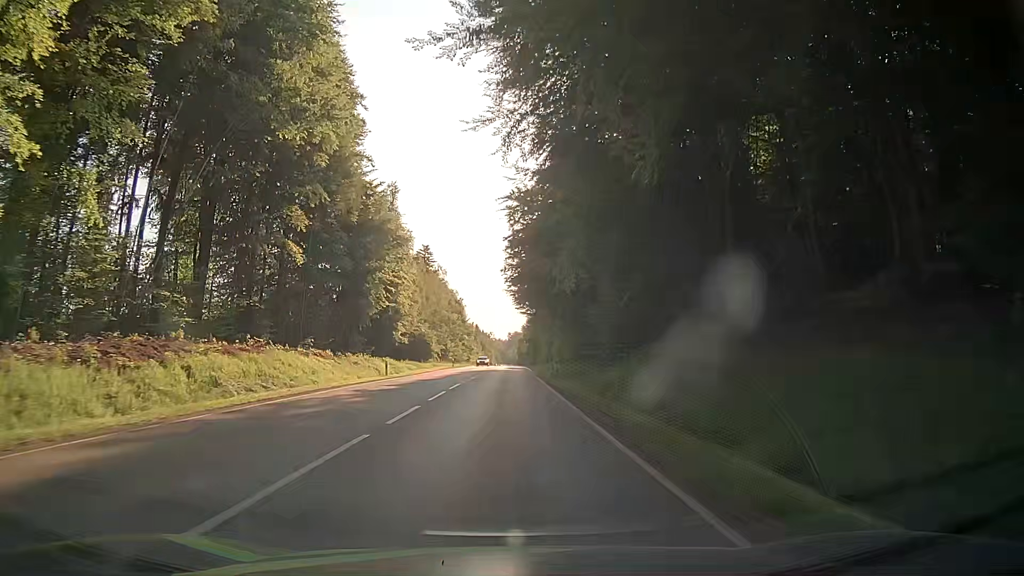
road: secondary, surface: asphalt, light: Day
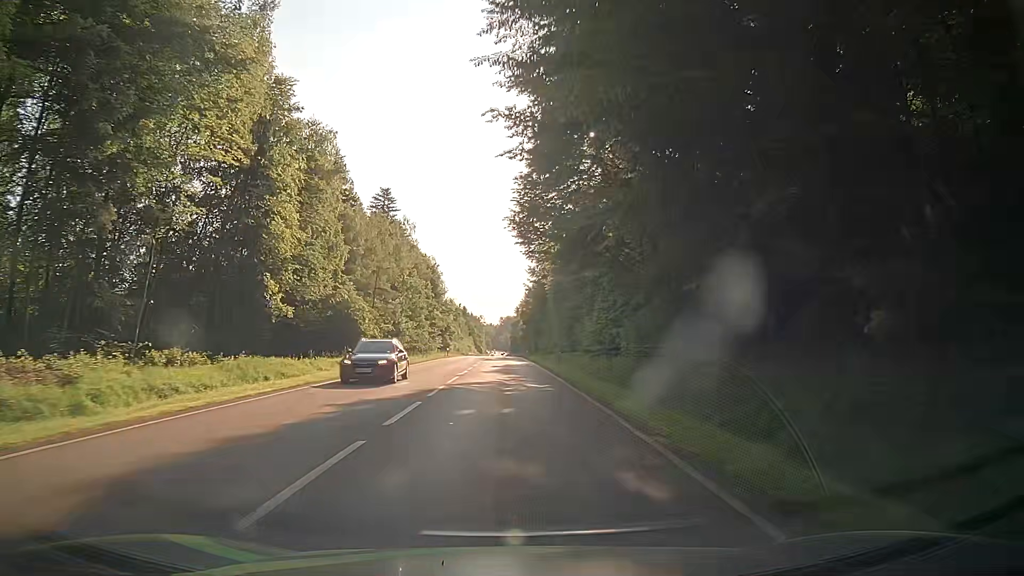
(+0.2, +43.8) m; +2°
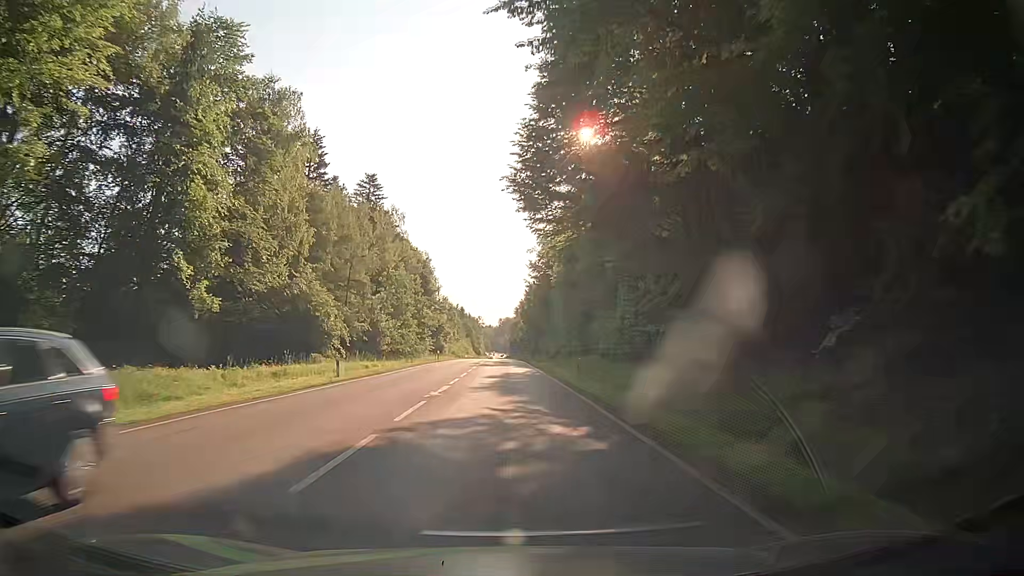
(-0.1, +10.8) m; -1°
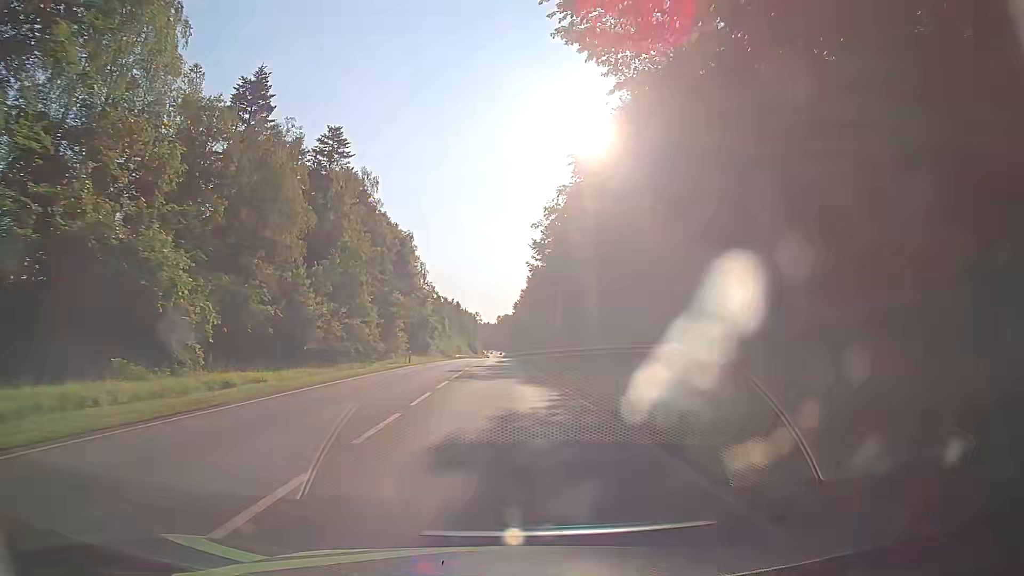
(+0.1, +21.4) m; +2°
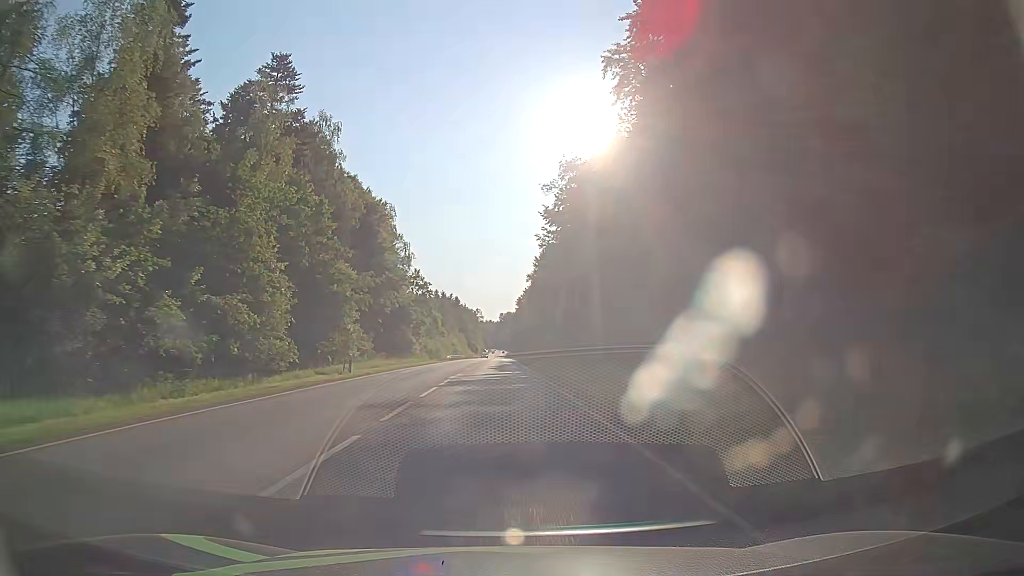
(-0.3, +21.3) m; -1°
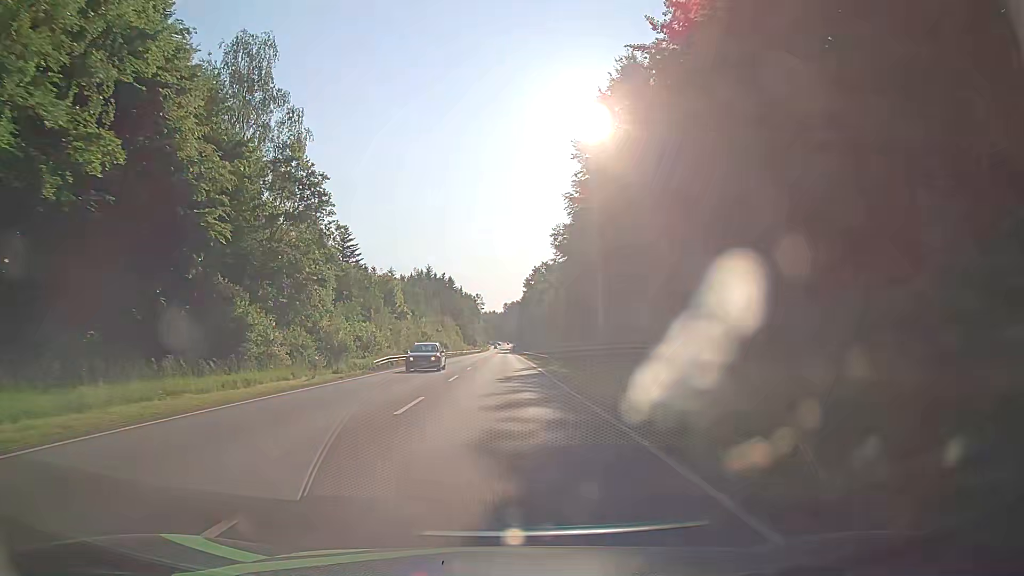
(-0.4, +53.6) m; -1°
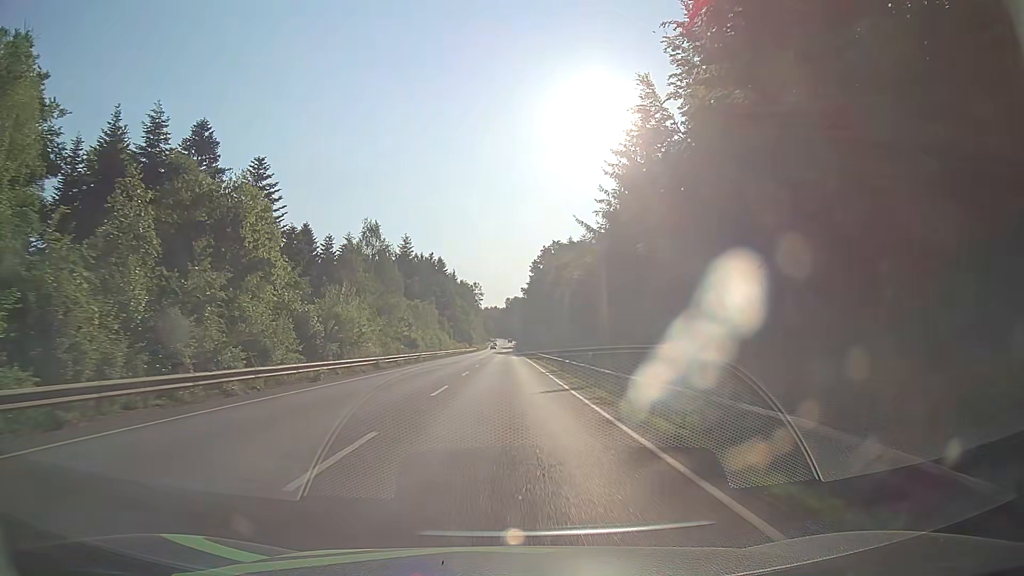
(+0.2, +43.2) m; +1°
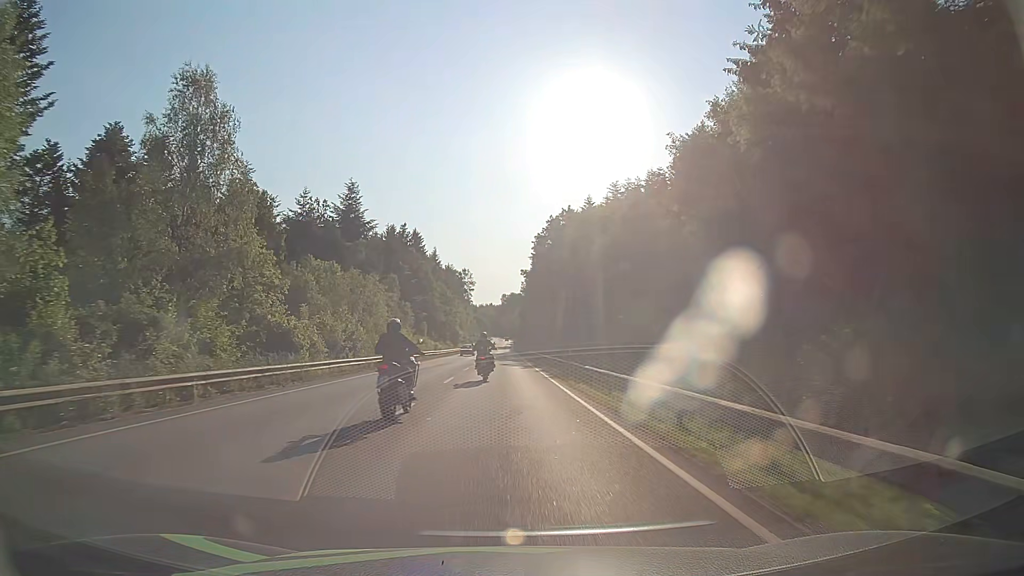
(-0.3, +43.3) m; 0°
(0, +10) (0, +20) (0, +30) (0, +40) (0, +50) (0, +60) (0, +70) (0, +80) (0, +90) (0, +100) m
